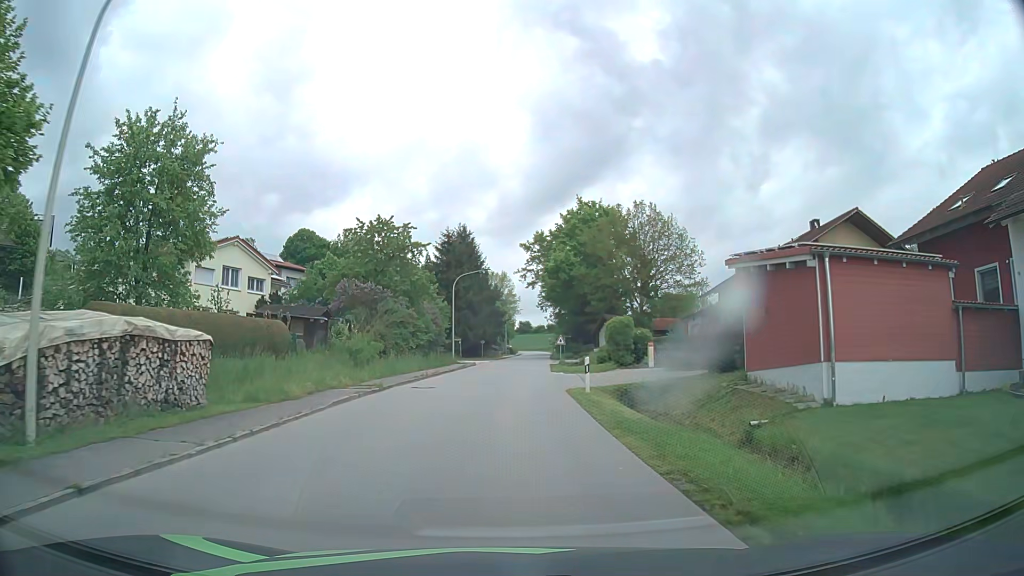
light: Day
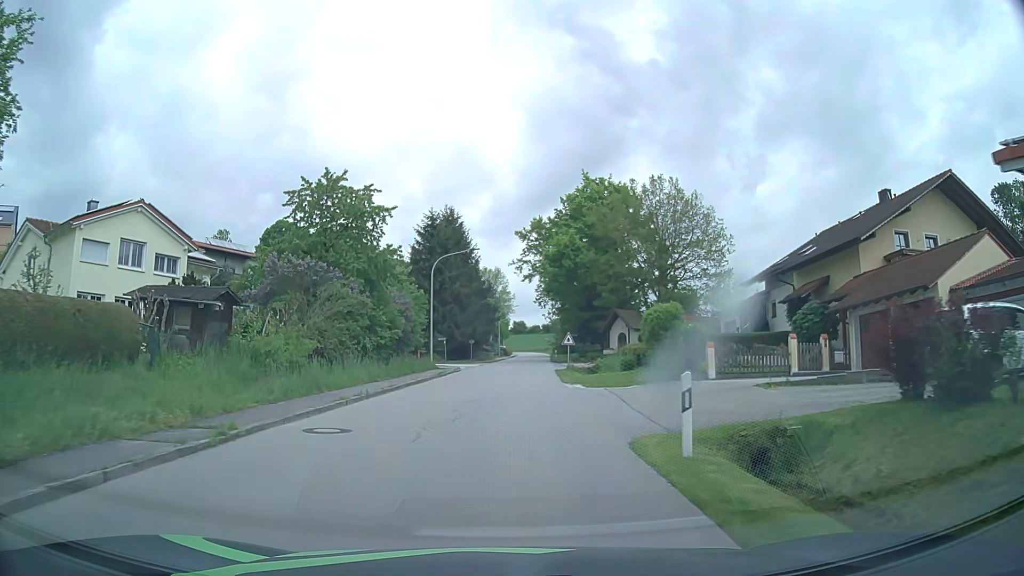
(+0.1, +11.5) m; 0°
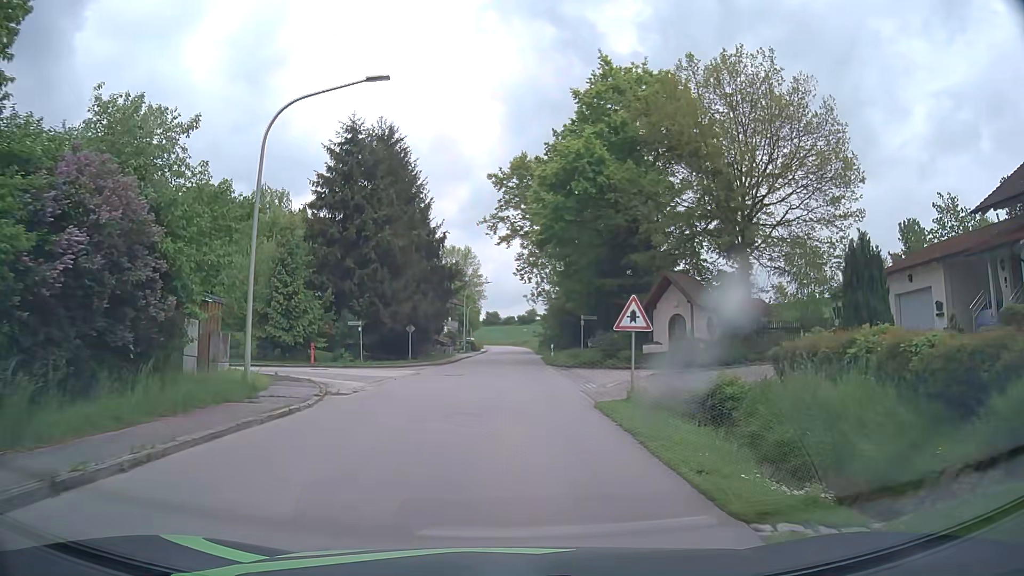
(+0.6, +27.0) m; +2°
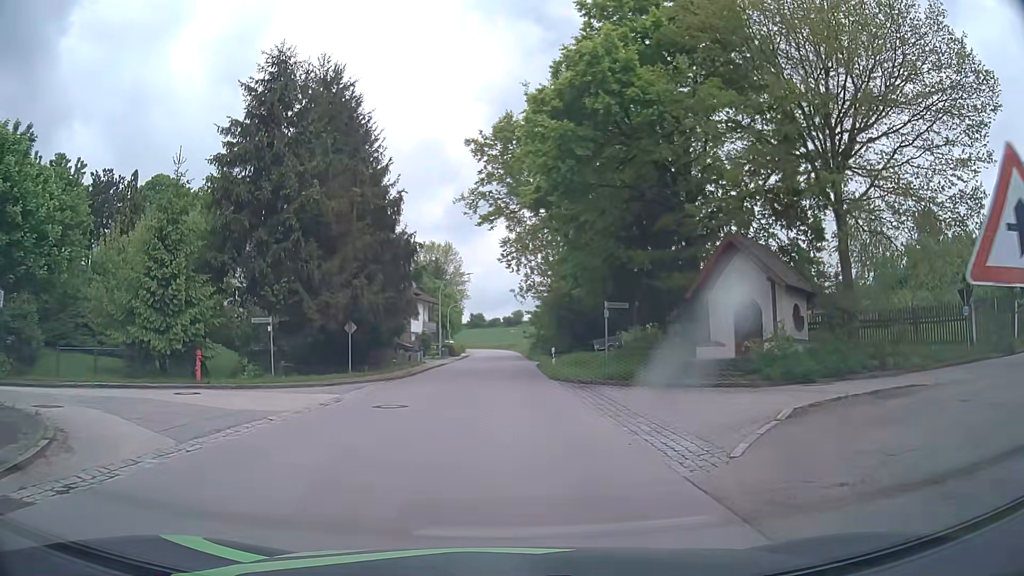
(+0.1, +11.7) m; +1°
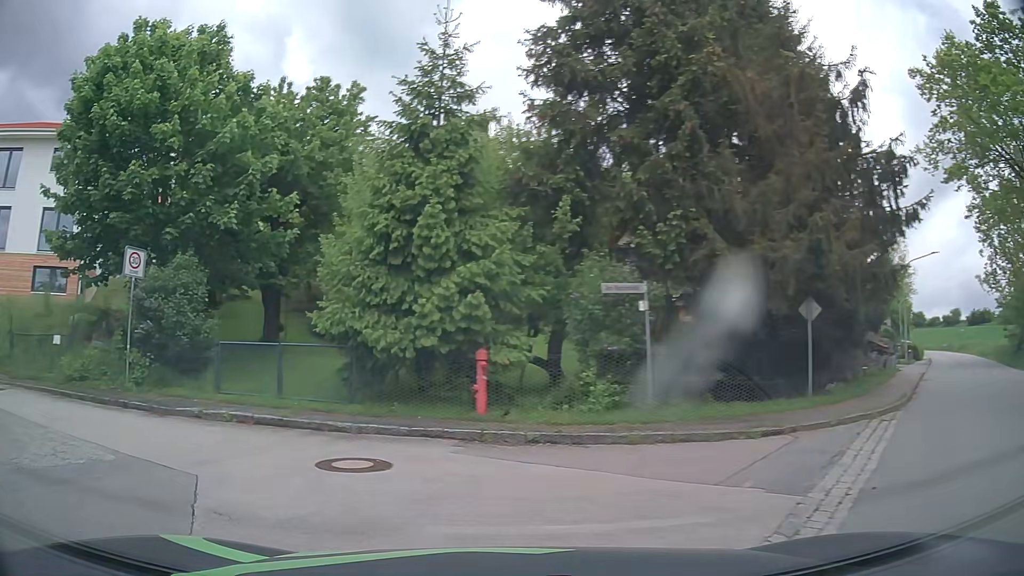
(-2.1, +12.6) m; -40°
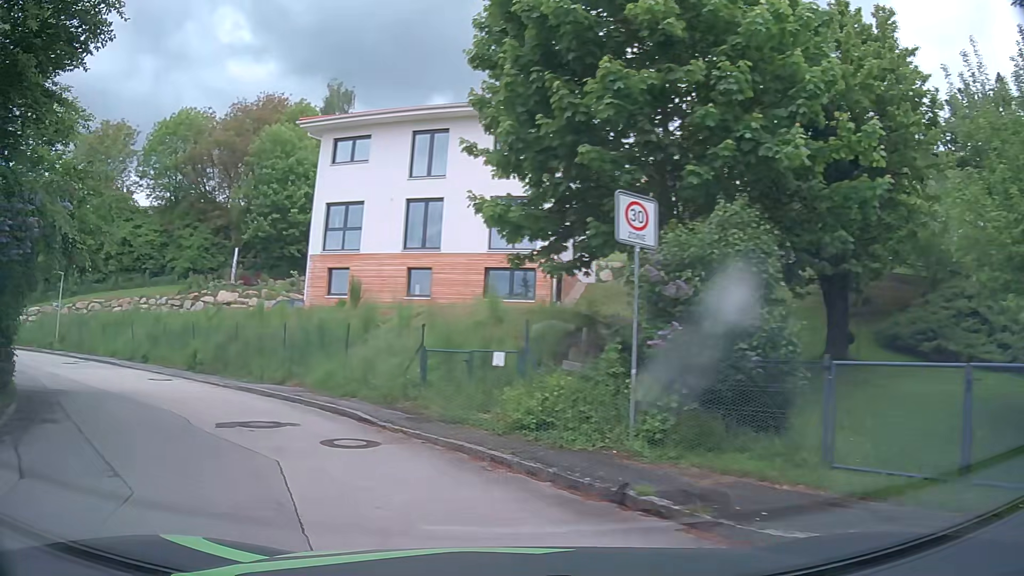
(-2.5, +6.7) m; -40°
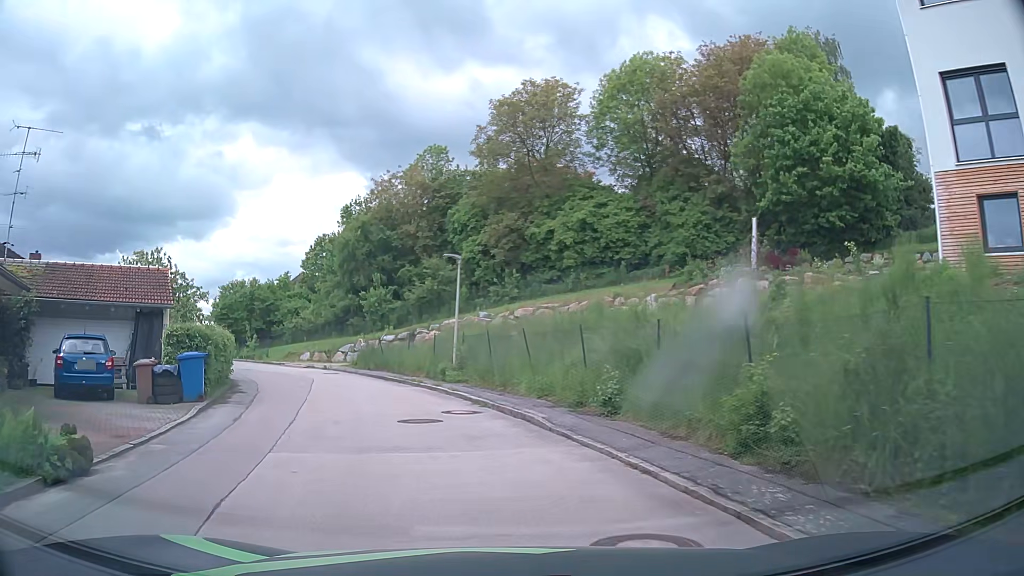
(-6.7, +14.3) m; -43°
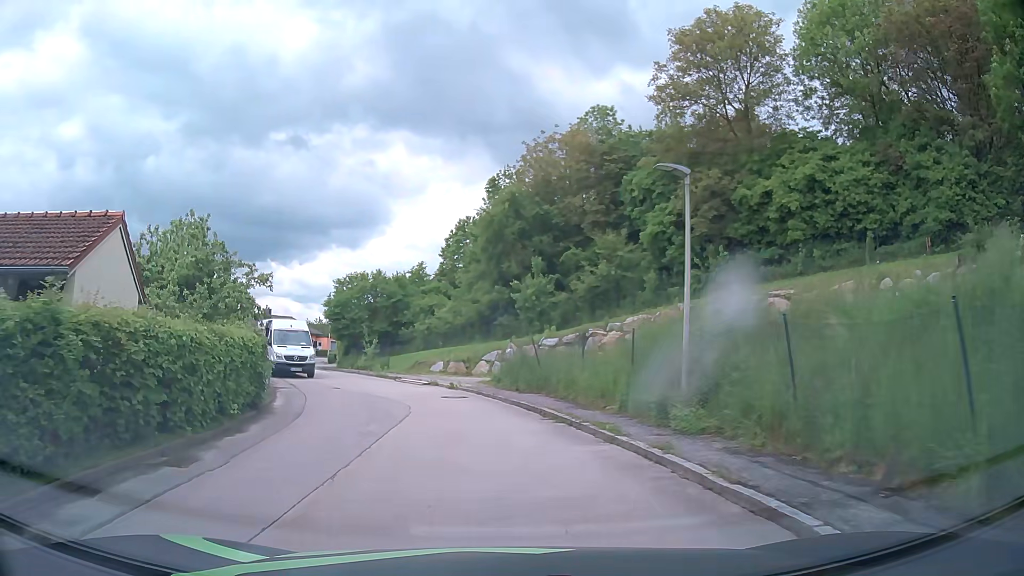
(-1.5, +11.8) m; -13°
(-1, +10) (-3, +20) (-6, +29) (-11, +38) (-15, +47) (-19, +56) (-21, +66) (-21, +76) (-20, +86) (-16, +95) m
